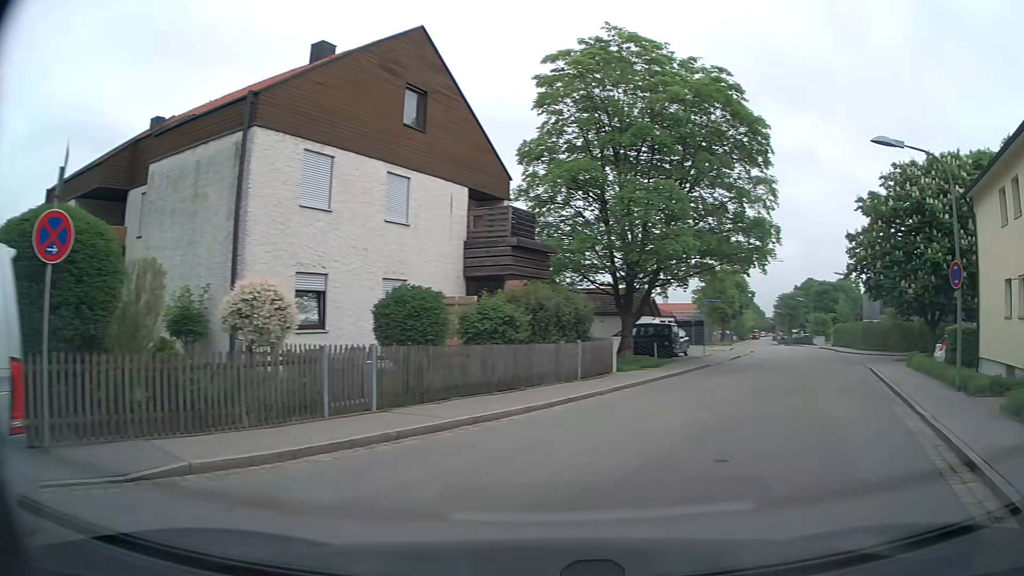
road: residential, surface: asphalt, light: Day
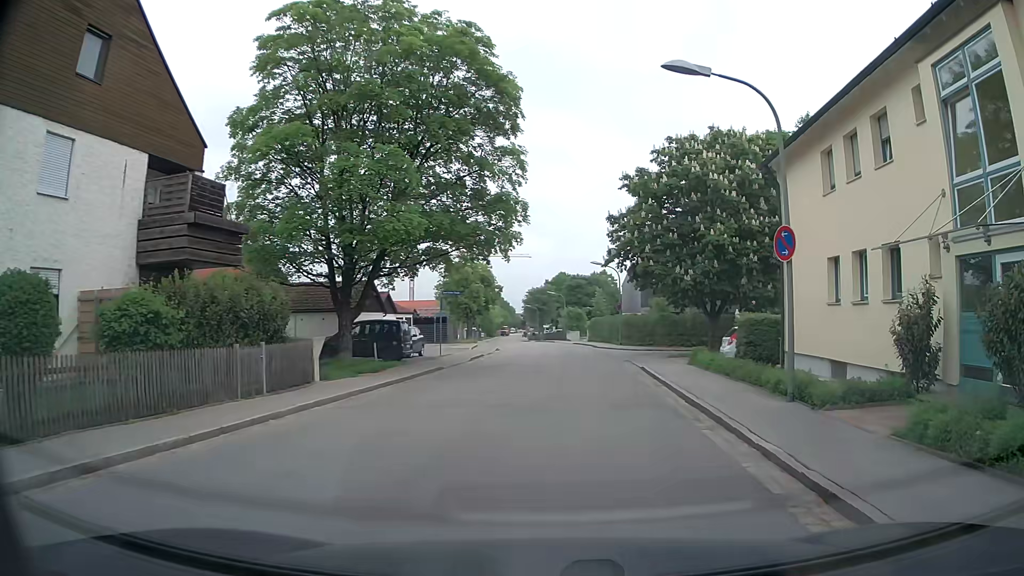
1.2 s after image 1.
(+1.1, +4.4) m; +20°
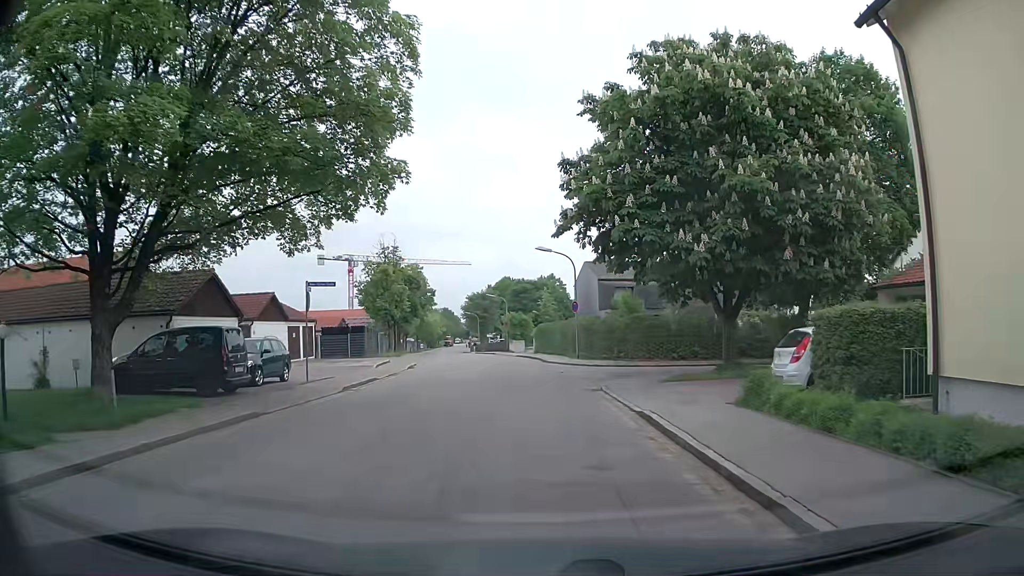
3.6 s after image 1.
(+1.1, +11.9) m; +6°
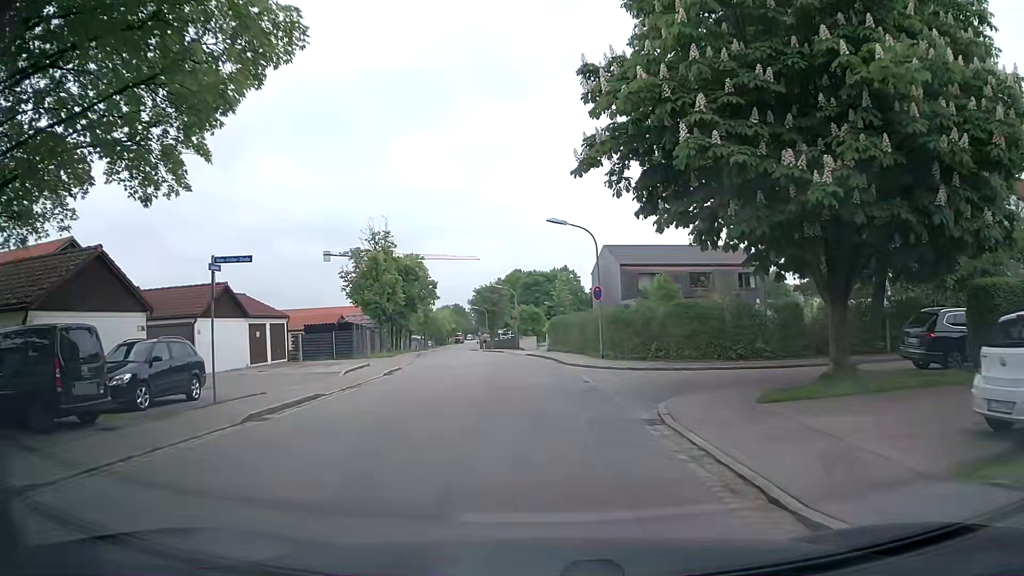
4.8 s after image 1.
(0.0, +7.3) m; -1°
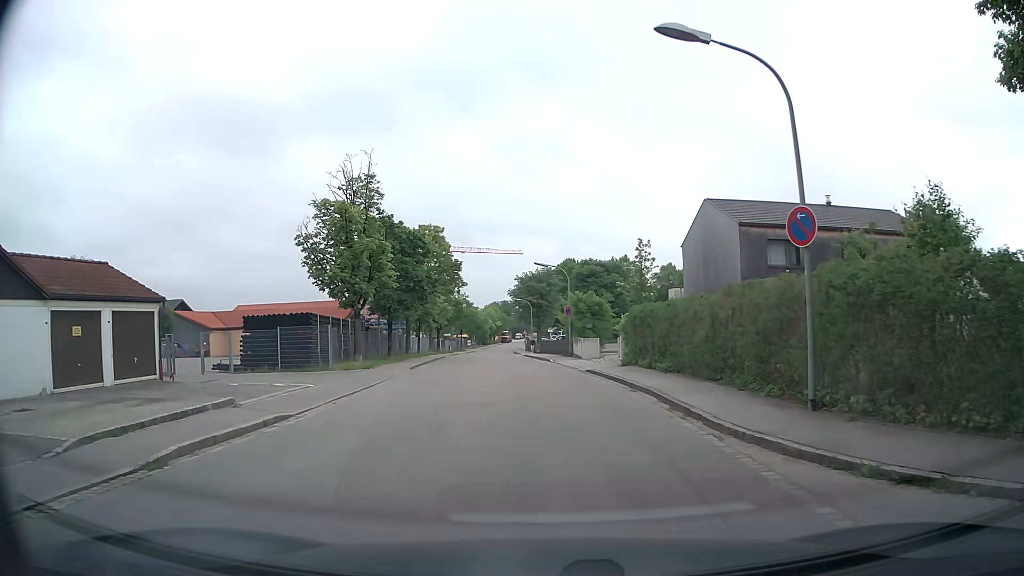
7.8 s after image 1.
(-0.6, +17.9) m; -4°
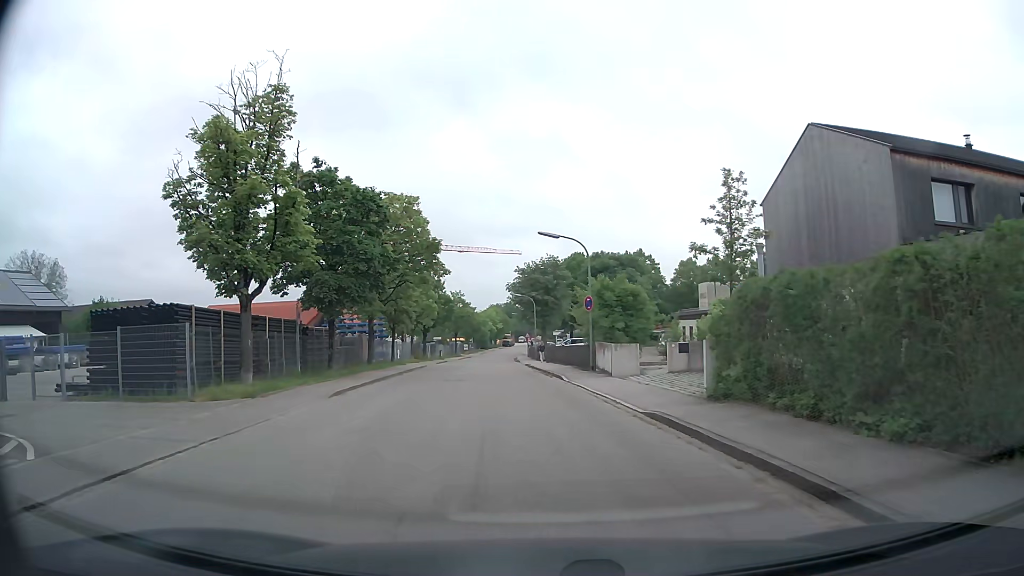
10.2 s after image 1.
(-0.2, +12.9) m; 0°
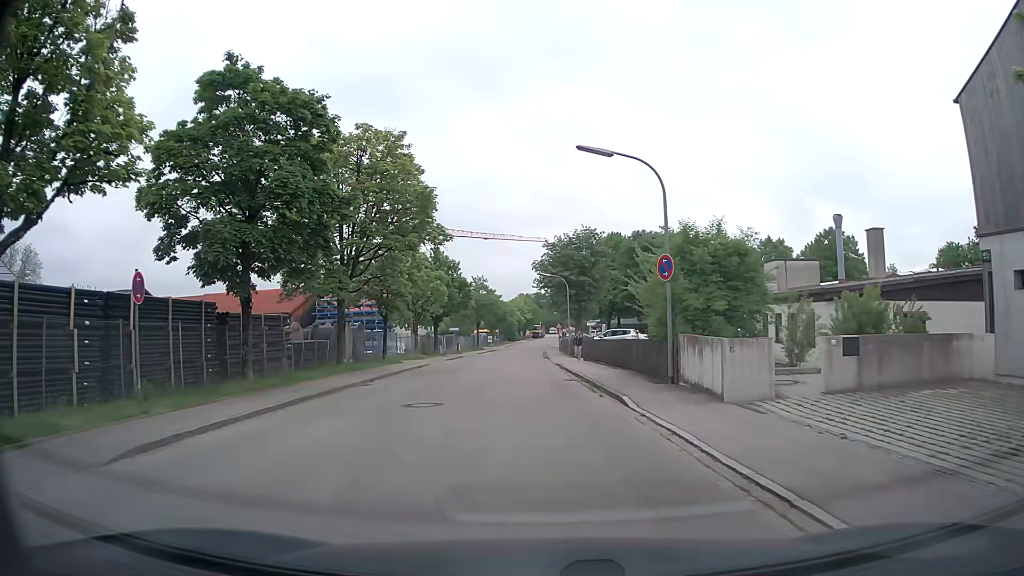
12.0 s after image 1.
(-0.3, +11.3) m; -3°
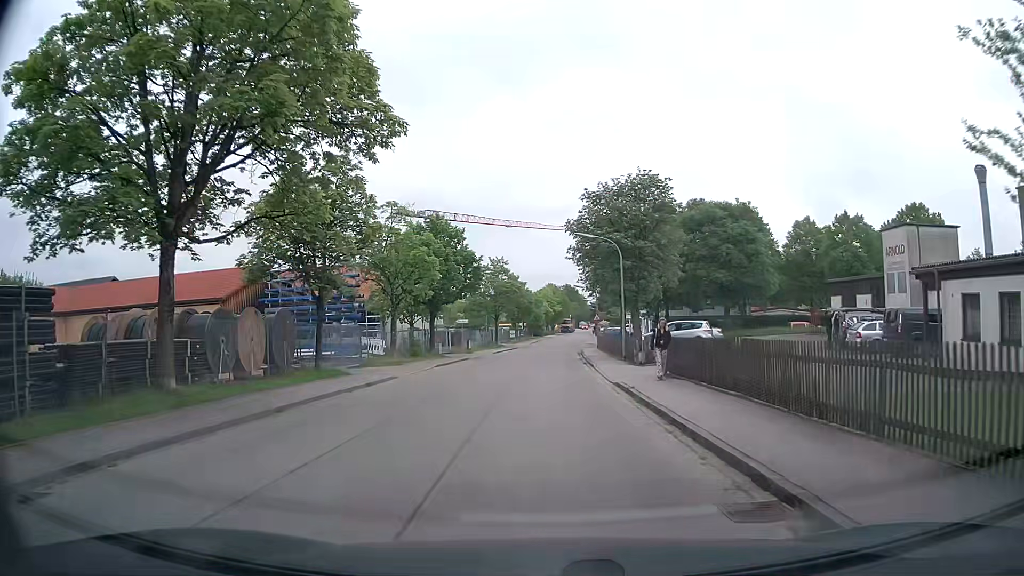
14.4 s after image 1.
(-0.5, +16.0) m; -4°
(0, +10) (0, +20) (+1, +30) (+1, +40) (+1, +50) (+2, +60) (+3, +70) (+4, +80) (+5, +90) (+6, +100) m
